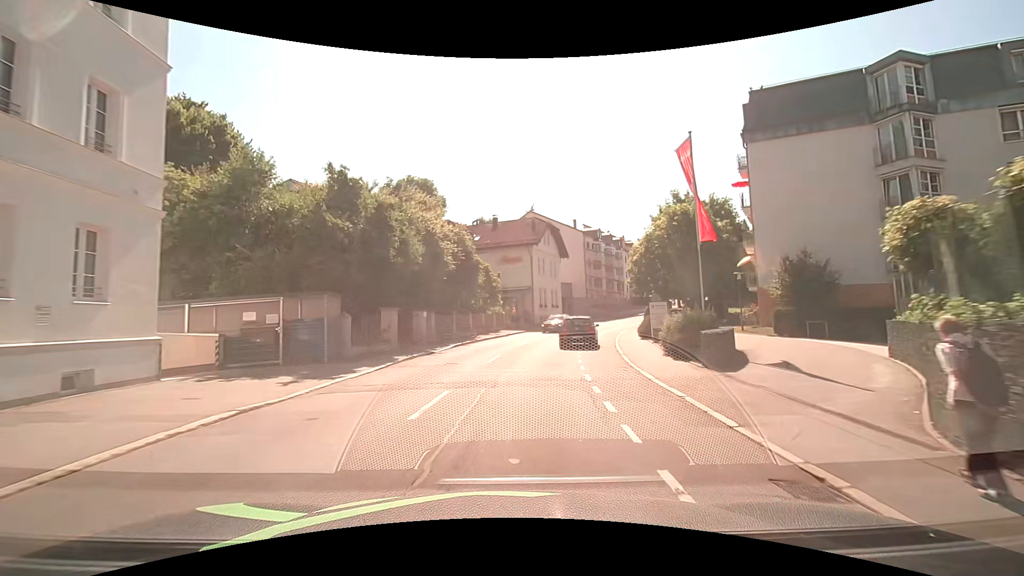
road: tertiary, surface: asphalt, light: Day
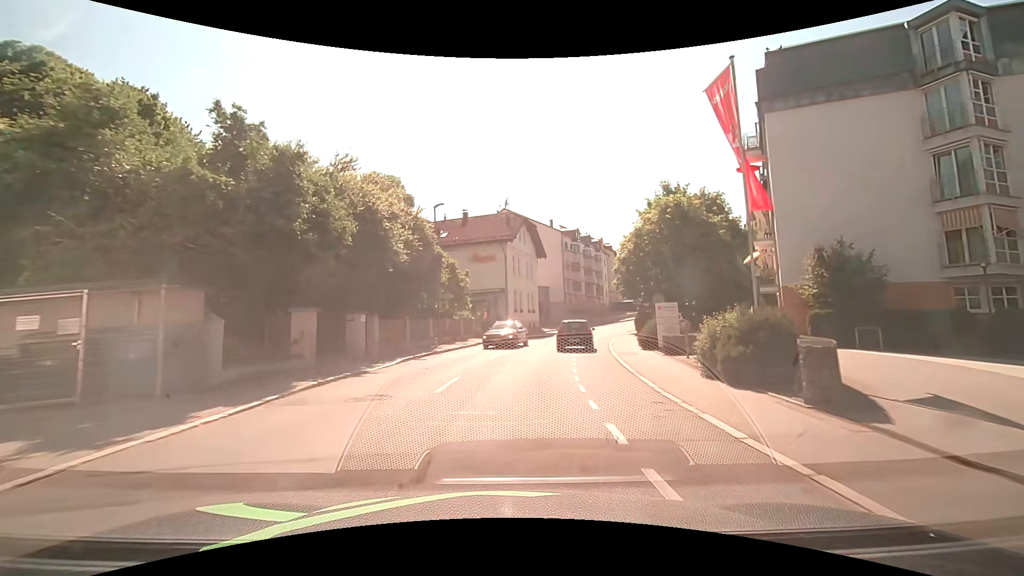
(+0.2, +6.0) m; +3°
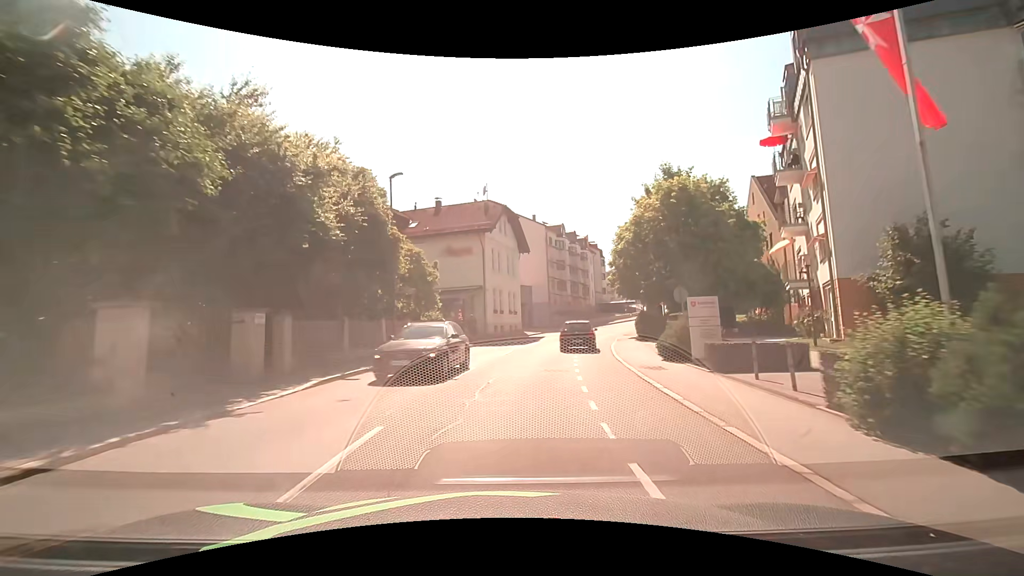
(+0.2, +6.1) m; +2°
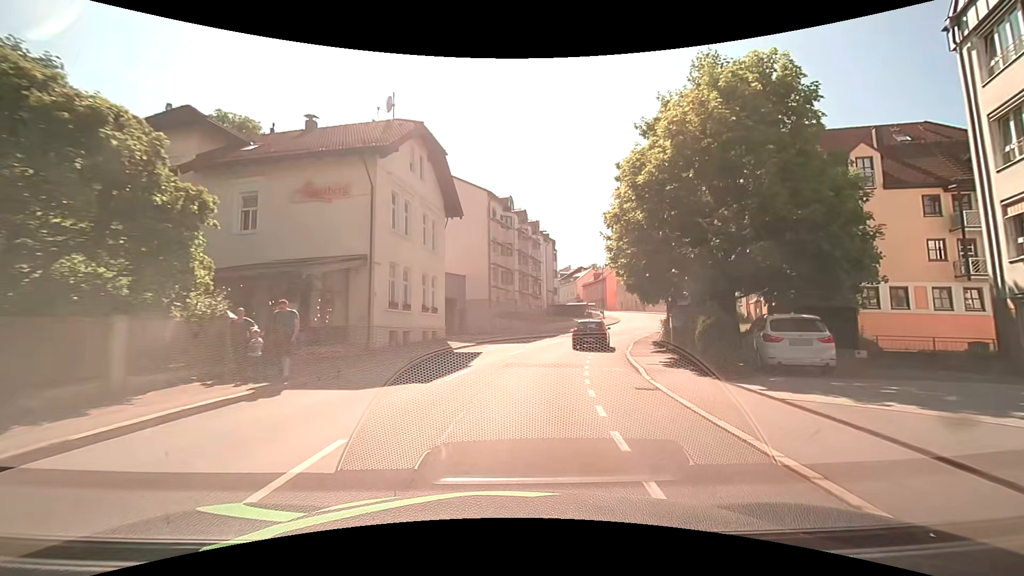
(+1.2, +18.6) m; +7°
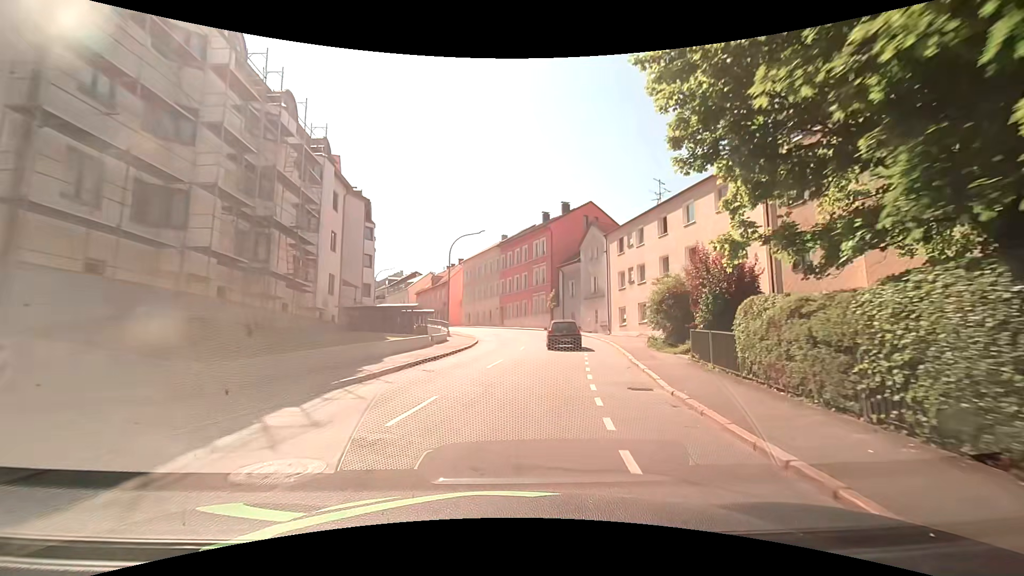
(+4.6, +30.9) m; +19°
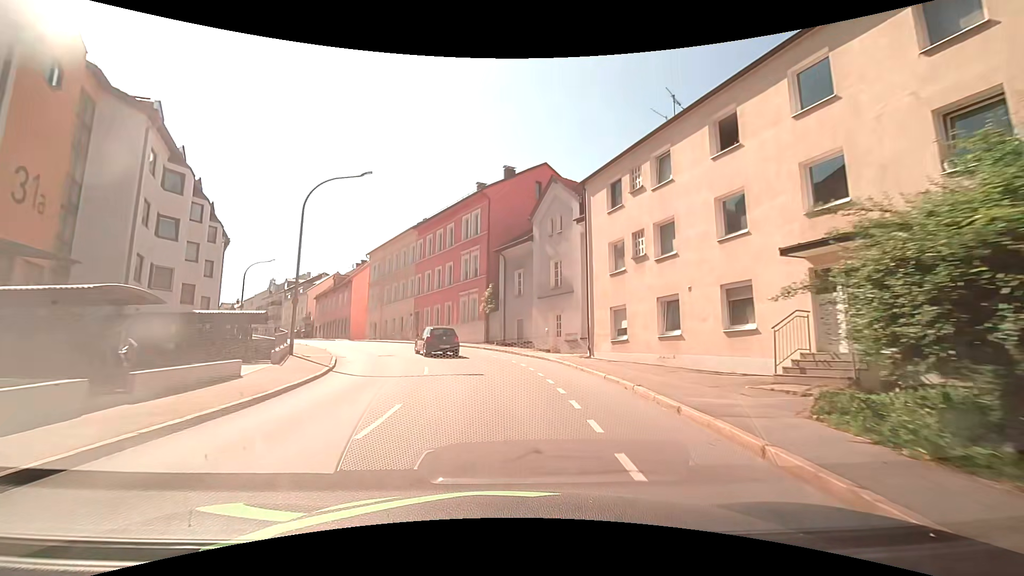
(+1.4, +18.3) m; +7°
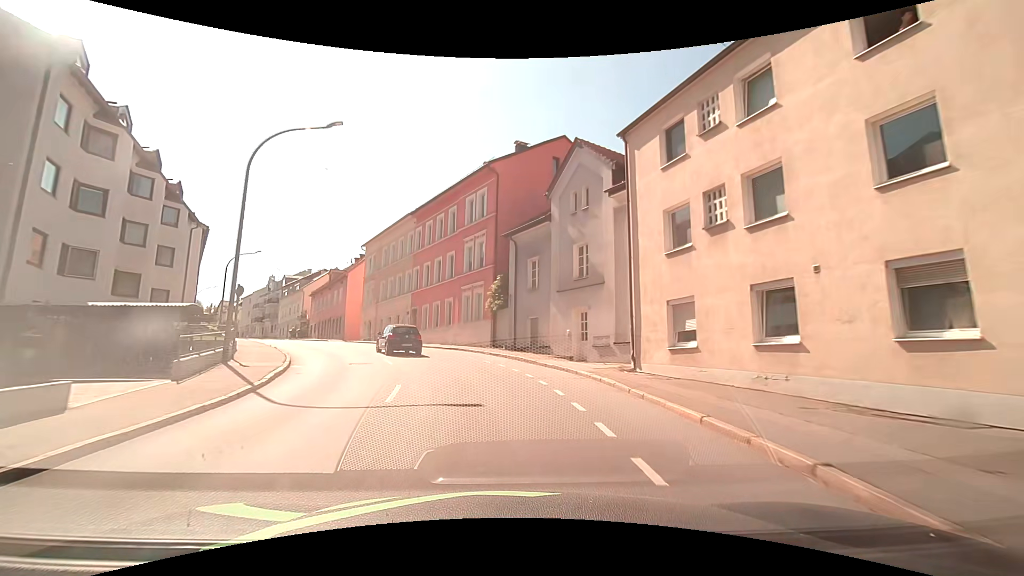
(-0.1, +6.2) m; -1°
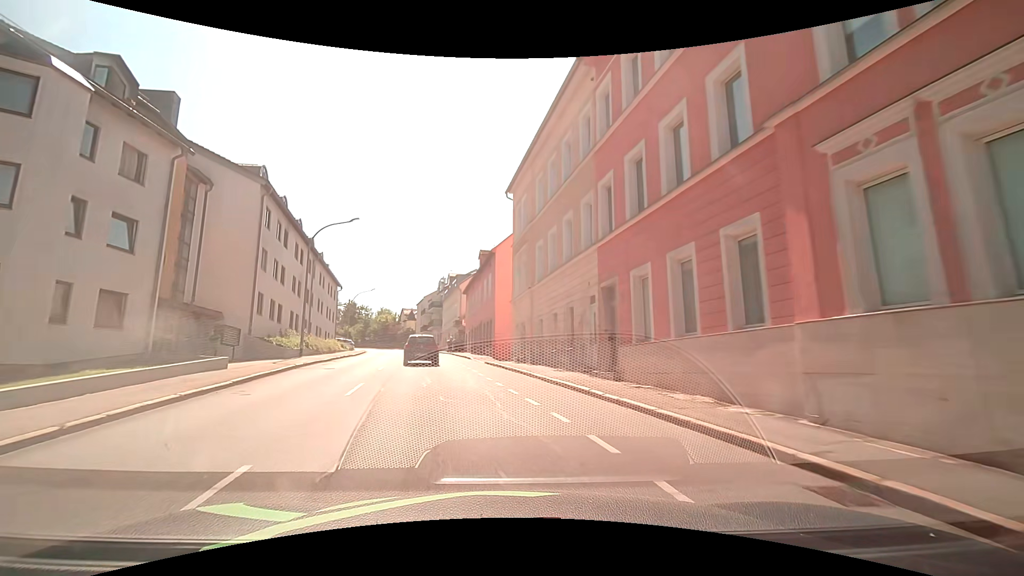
(-4.0, +25.6) m; -21°
(-1, +10) (-3, +20) (-5, +30) (-7, +39) (-9, +49) (-11, +59) (-14, +68) (-17, +78) (-20, +88) (-23, +97) m
